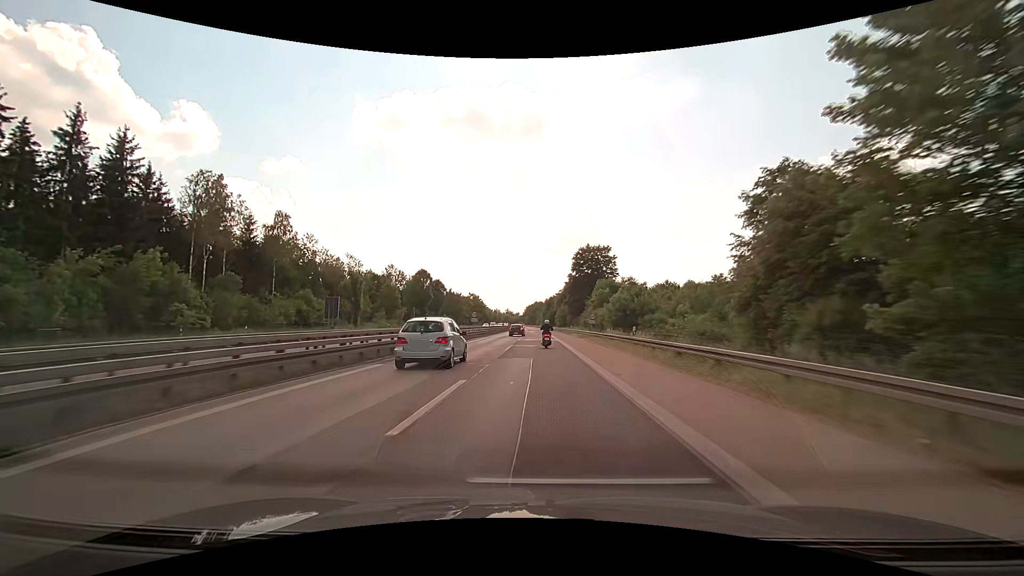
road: motorway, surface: asphalt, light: Day
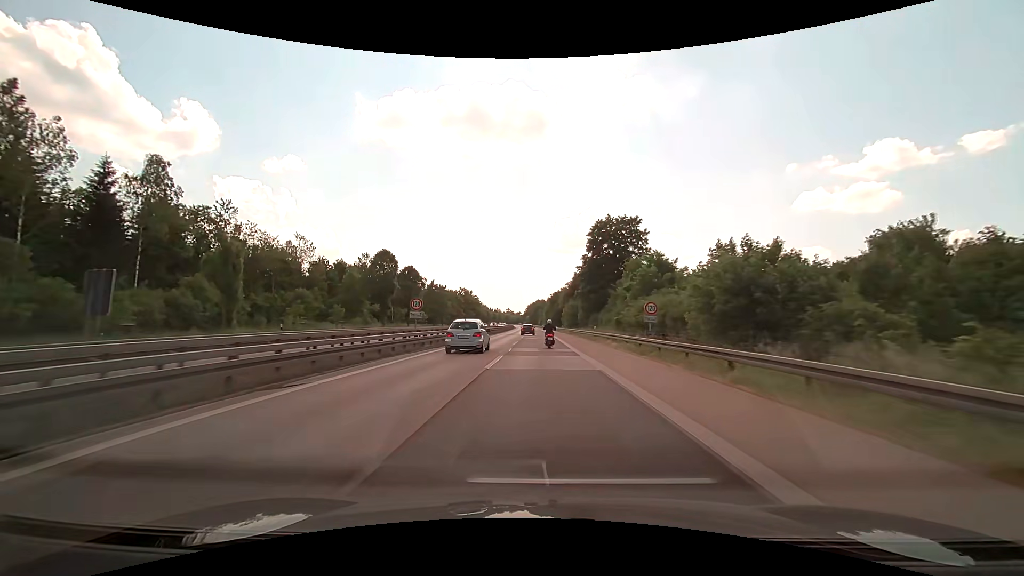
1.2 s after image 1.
(-0.1, +28.4) m; 0°
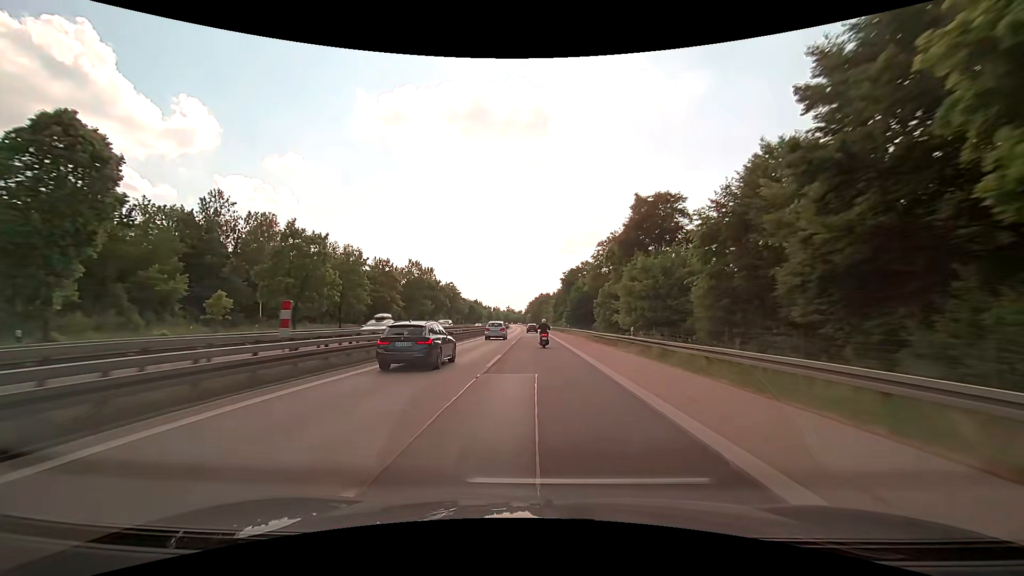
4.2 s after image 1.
(-0.2, +71.3) m; 0°
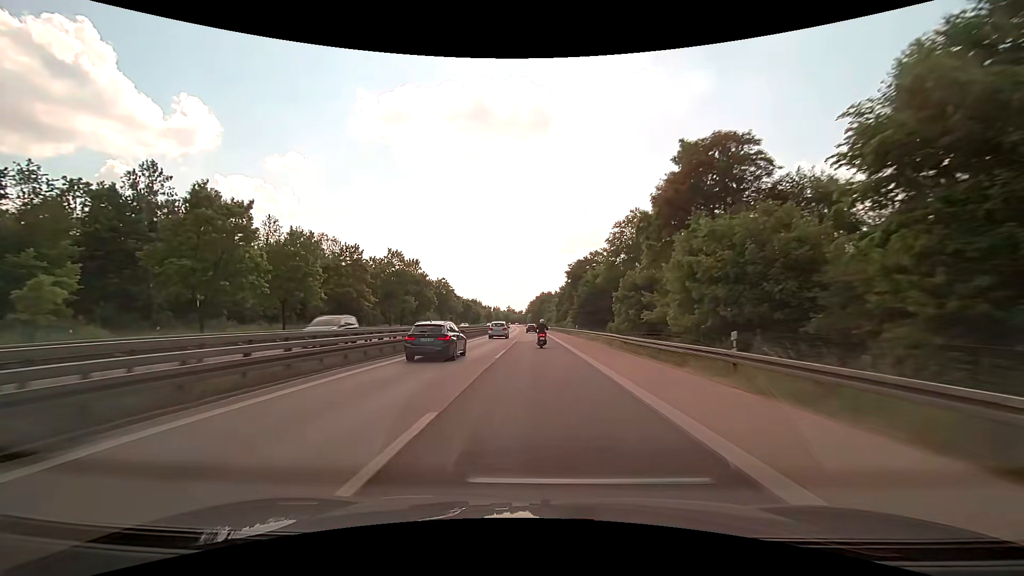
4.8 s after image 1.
(0.0, +14.3) m; 0°
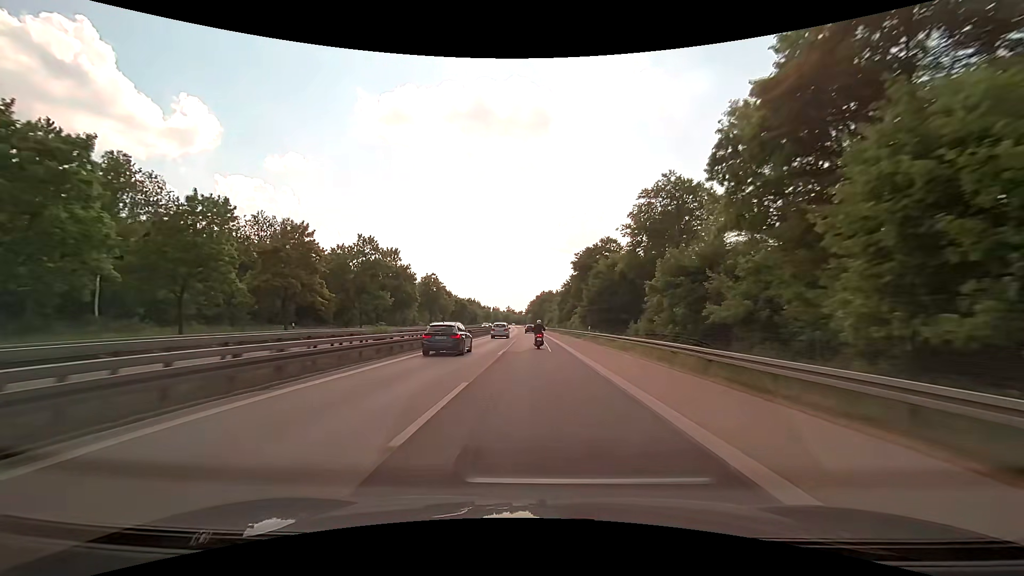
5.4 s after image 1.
(0.0, +14.3) m; 0°
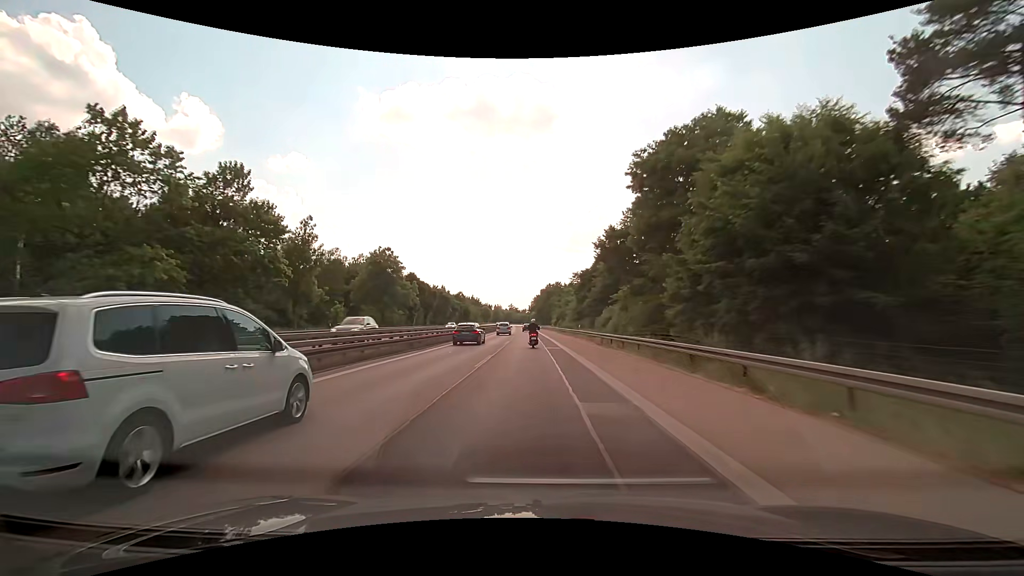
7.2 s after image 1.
(0.0, +43.1) m; 0°
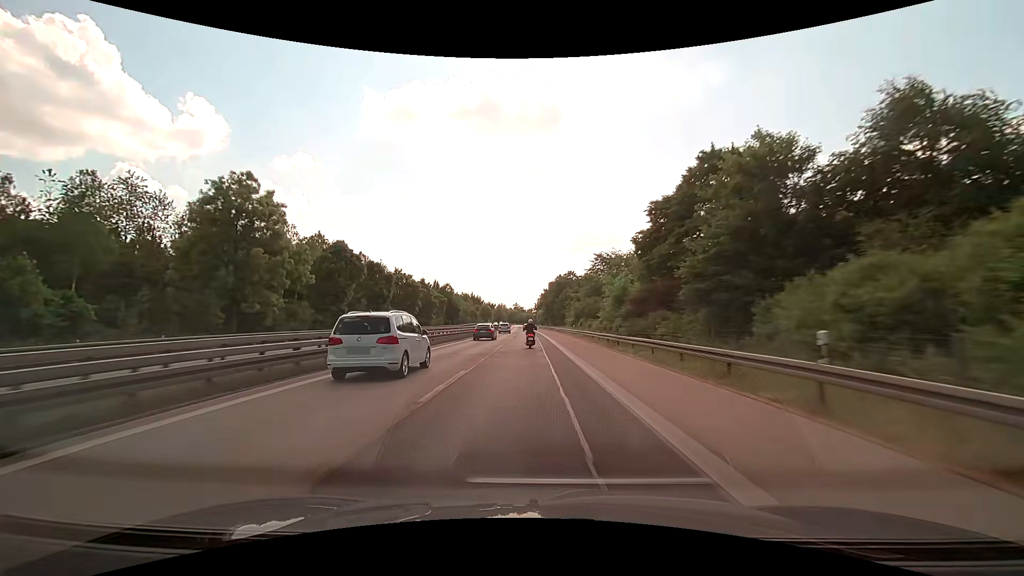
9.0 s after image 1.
(-0.3, +43.4) m; -1°
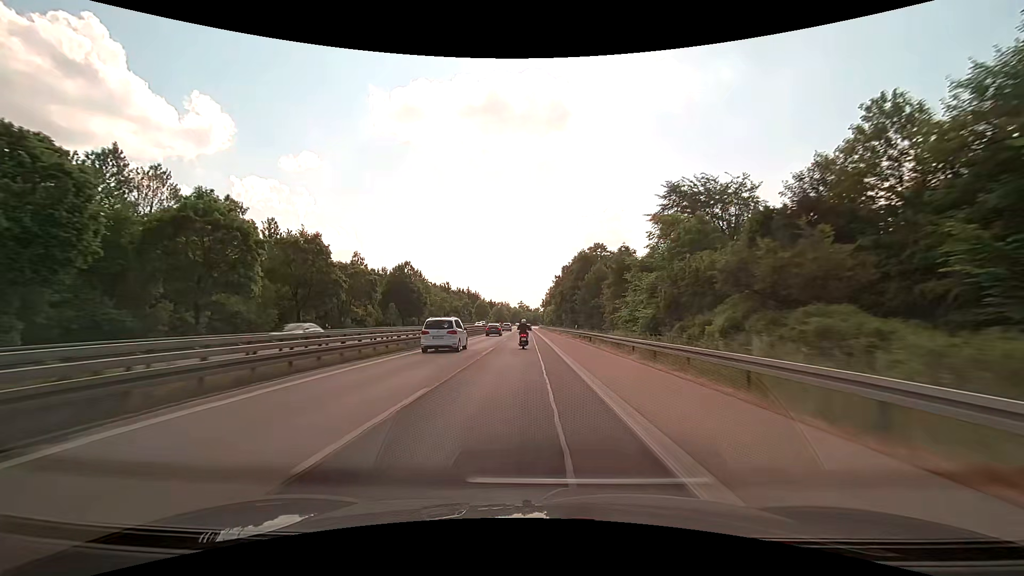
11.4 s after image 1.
(-0.3, +57.9) m; -1°
(0, +10) (0, +20) (0, +30) (0, +40) (-1, +50) (-1, +60) (-1, +70) (-1, +80) (-2, +90) (-2, +100) m
